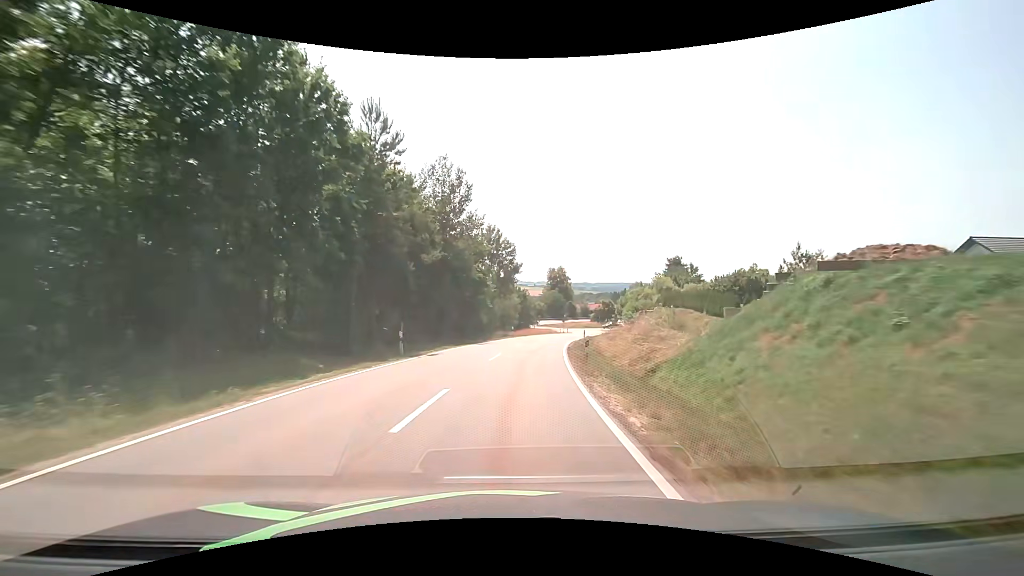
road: tertiary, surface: asphalt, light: Day
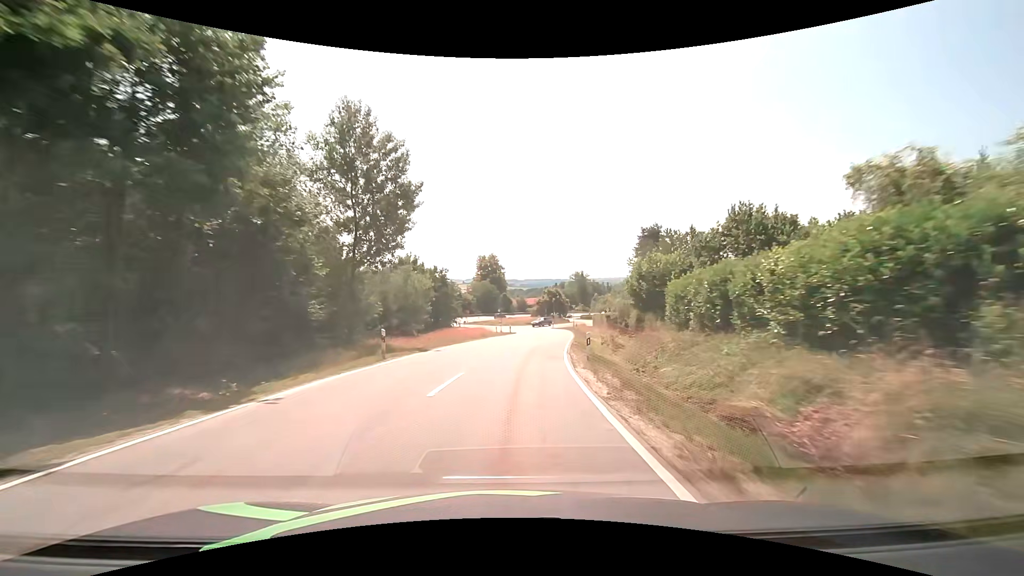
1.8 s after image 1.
(+2.3, +33.3) m; +8°
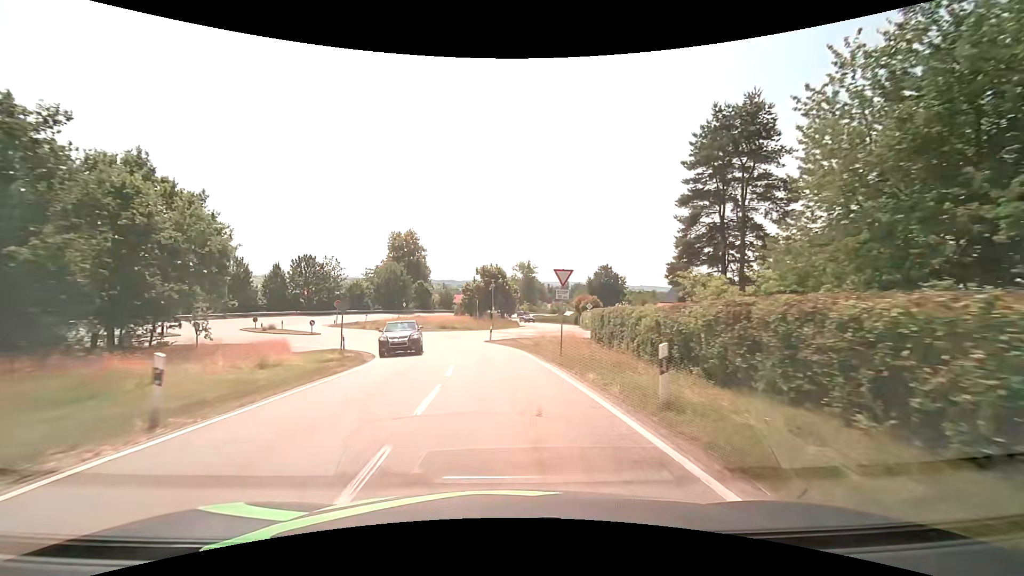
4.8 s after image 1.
(+4.3, +48.9) m; +7°
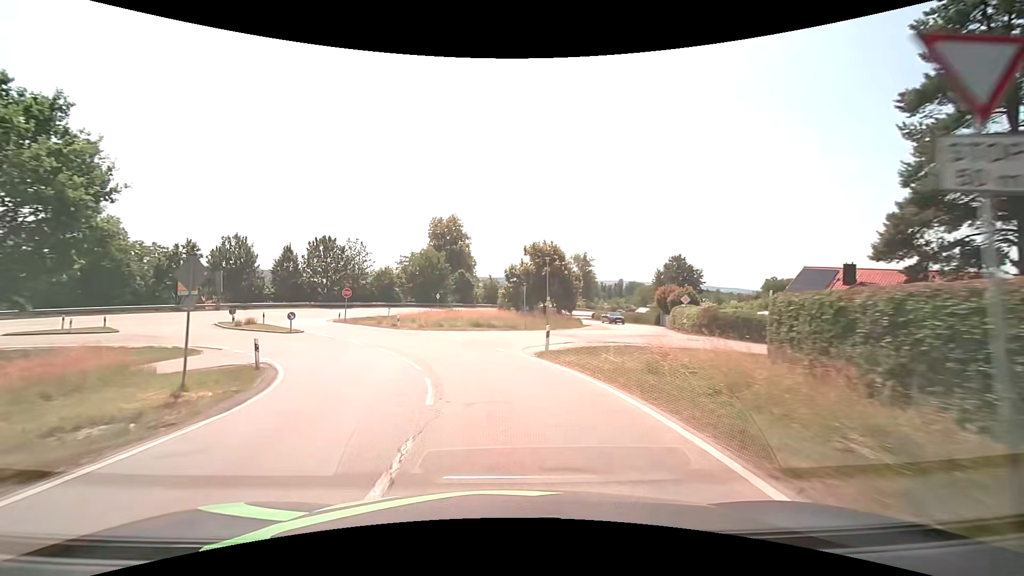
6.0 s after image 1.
(-0.5, +16.5) m; -5°
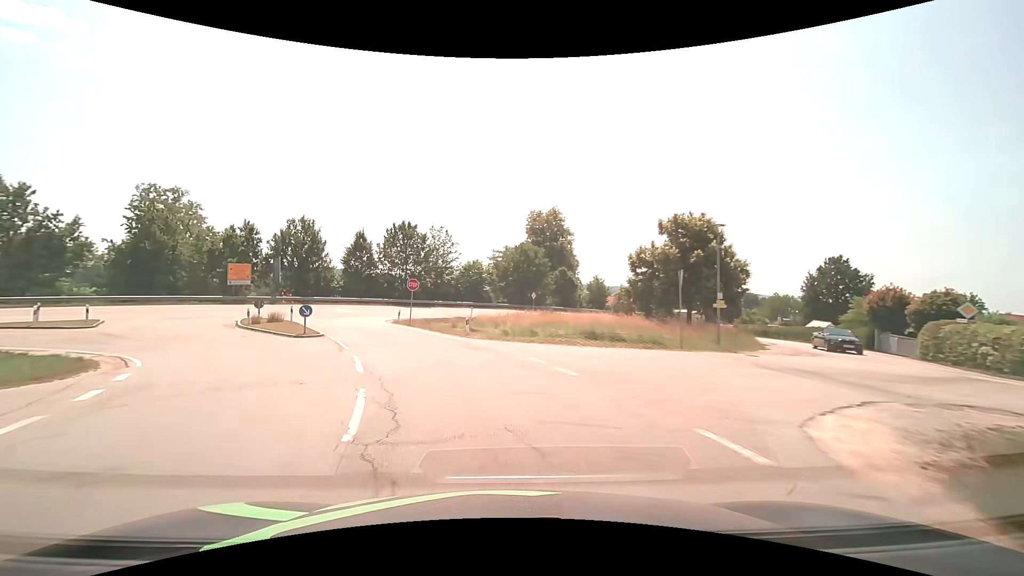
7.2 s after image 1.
(-1.3, +14.7) m; -11°
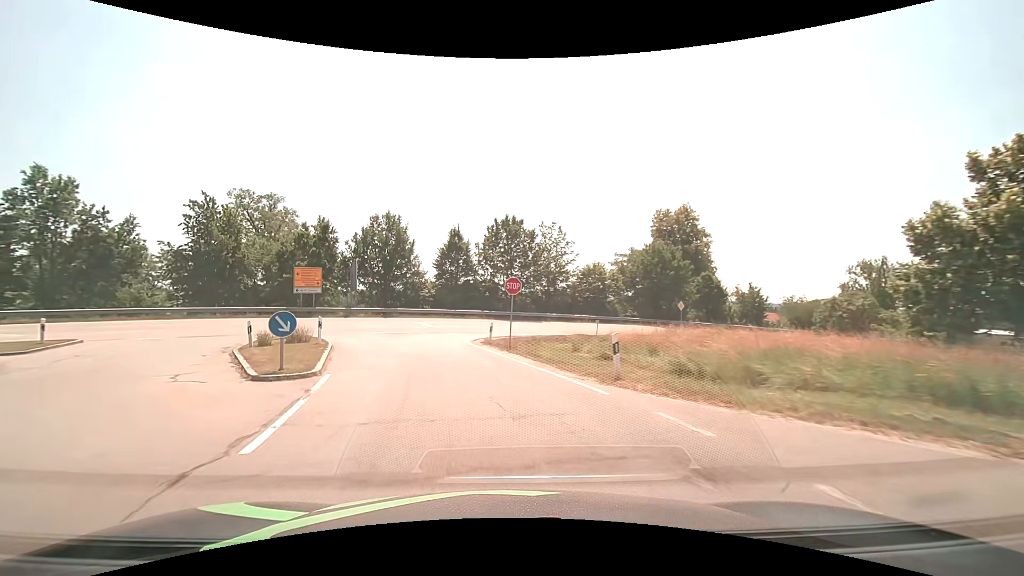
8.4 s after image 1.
(-1.4, +13.2) m; -13°
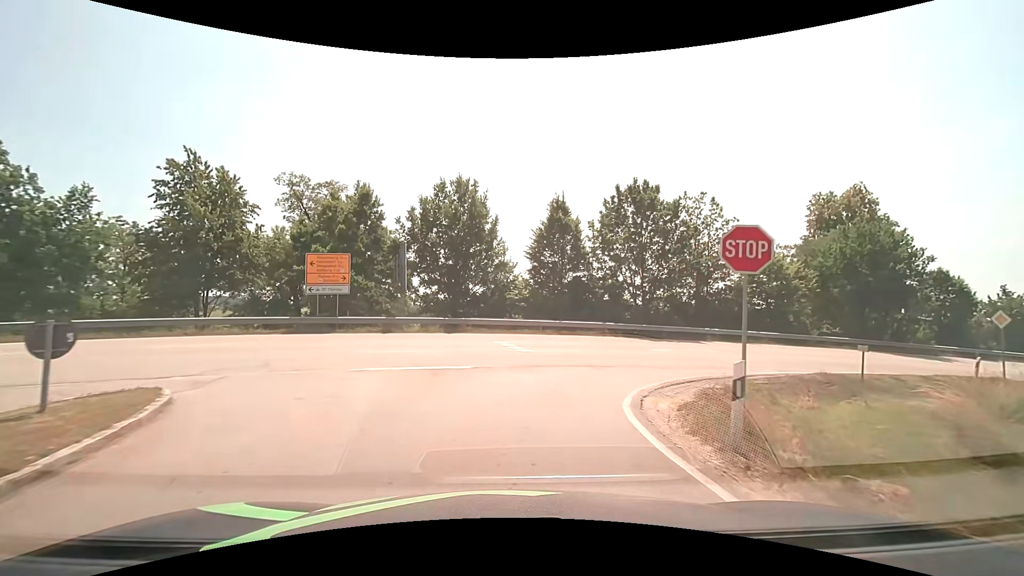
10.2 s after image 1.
(-2.0, +16.1) m; -11°
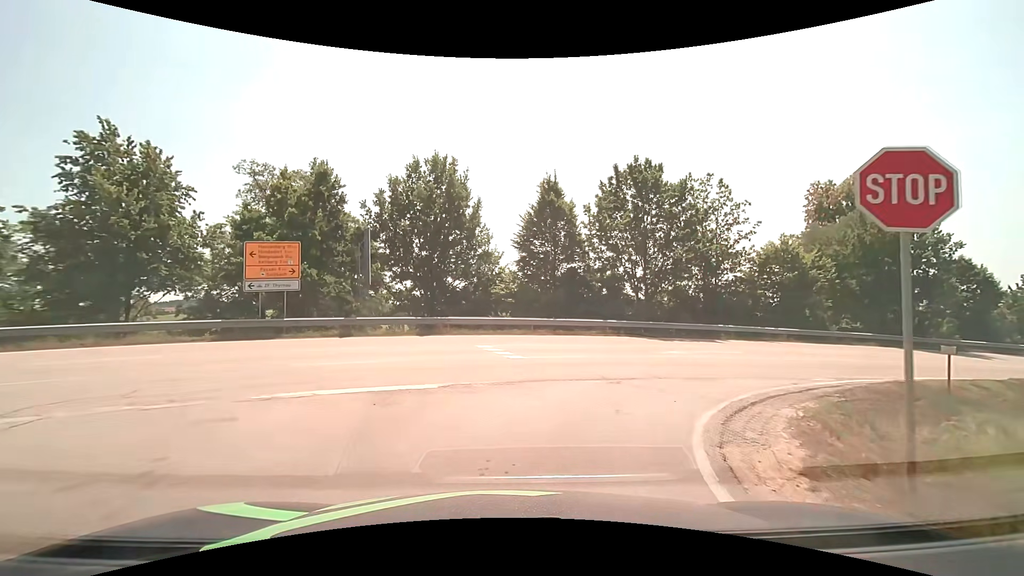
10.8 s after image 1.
(+0.1, +3.9) m; +1°
(+1, +10) (+8, +17) (+17, +21) (+26, +25) (+35, +28) (+45, +31) (+54, +34) (+64, +37) (+74, +40) (+83, +42) m
